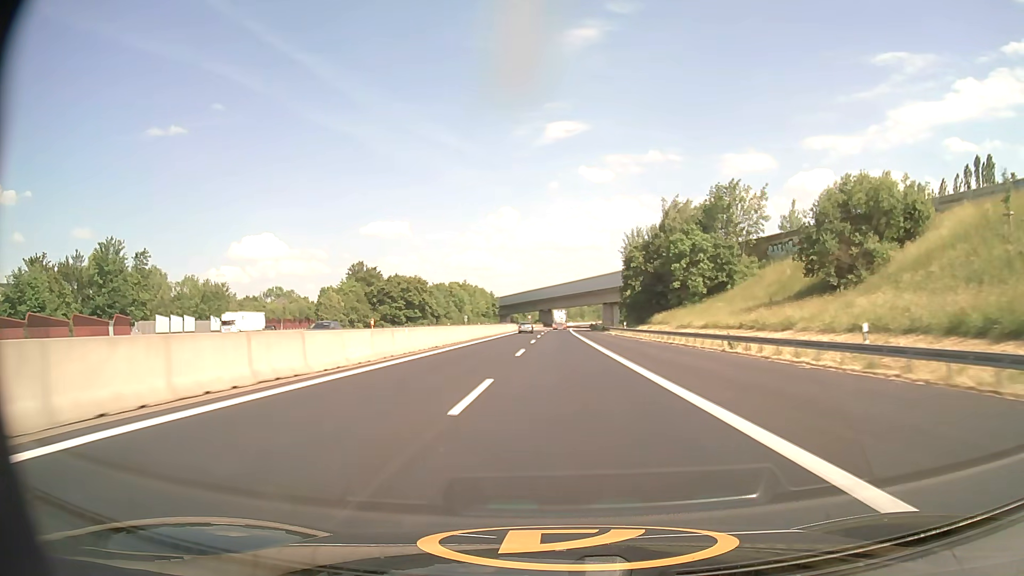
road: motorway_link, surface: asphalt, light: Day
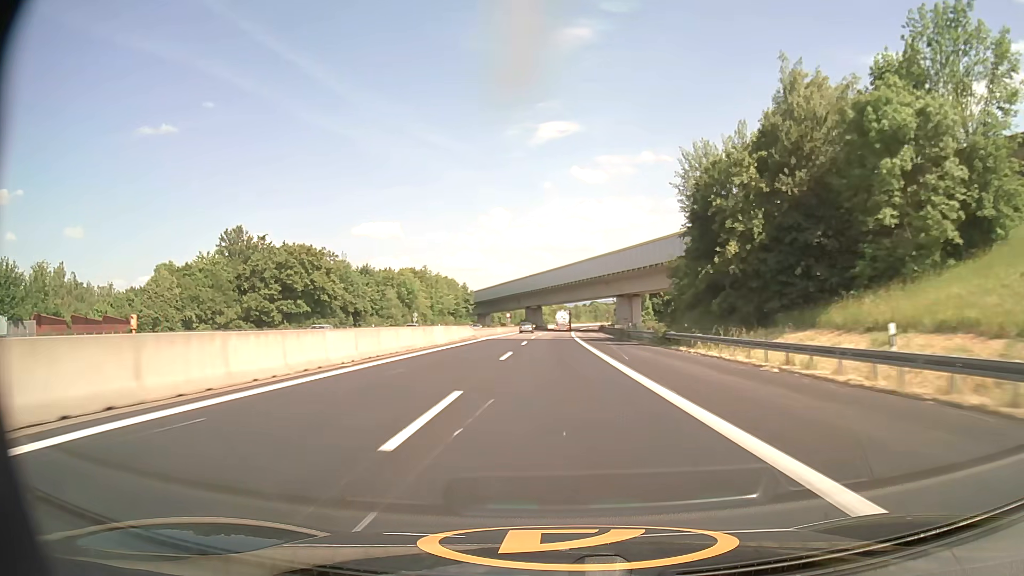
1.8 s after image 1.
(+0.3, +56.8) m; +1°
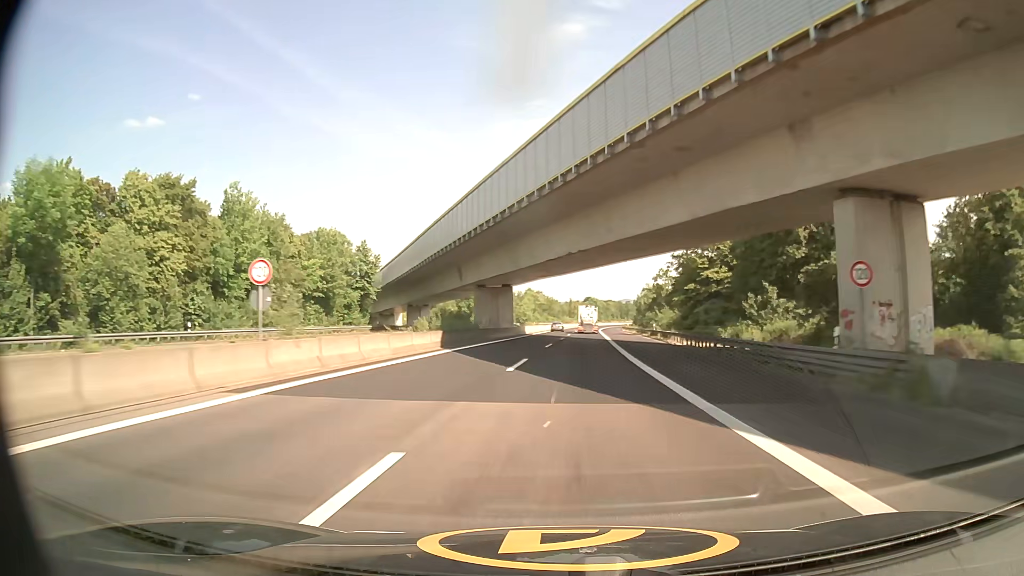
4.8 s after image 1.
(+0.6, +96.2) m; +1°
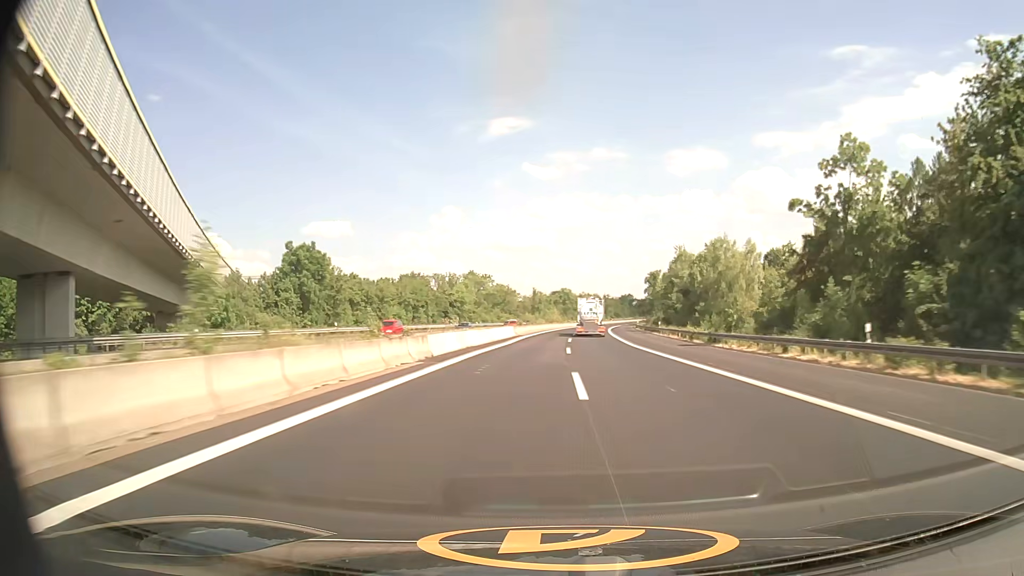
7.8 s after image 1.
(+2.4, +96.6) m; +3°
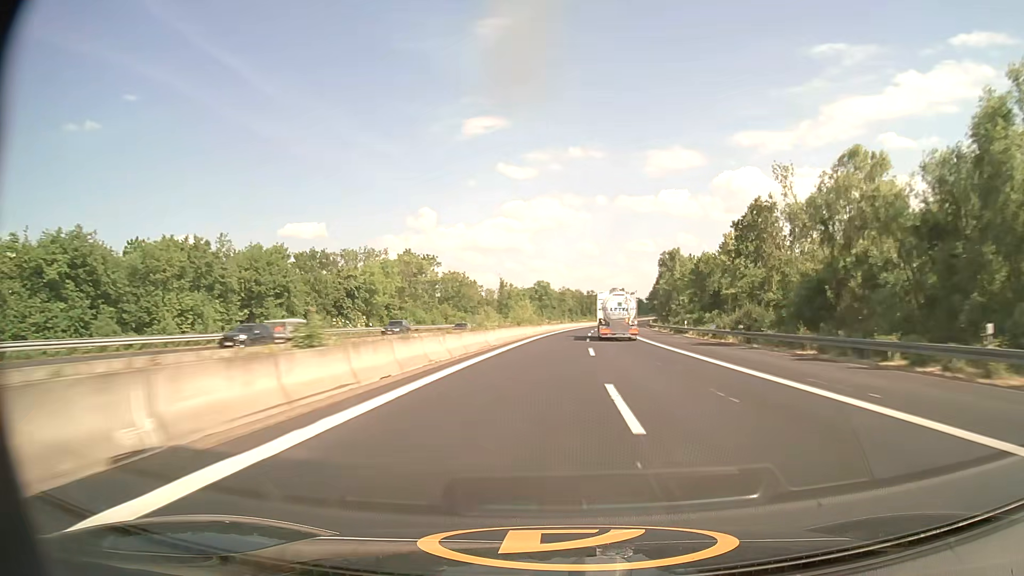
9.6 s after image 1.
(+0.7, +57.6) m; +2°
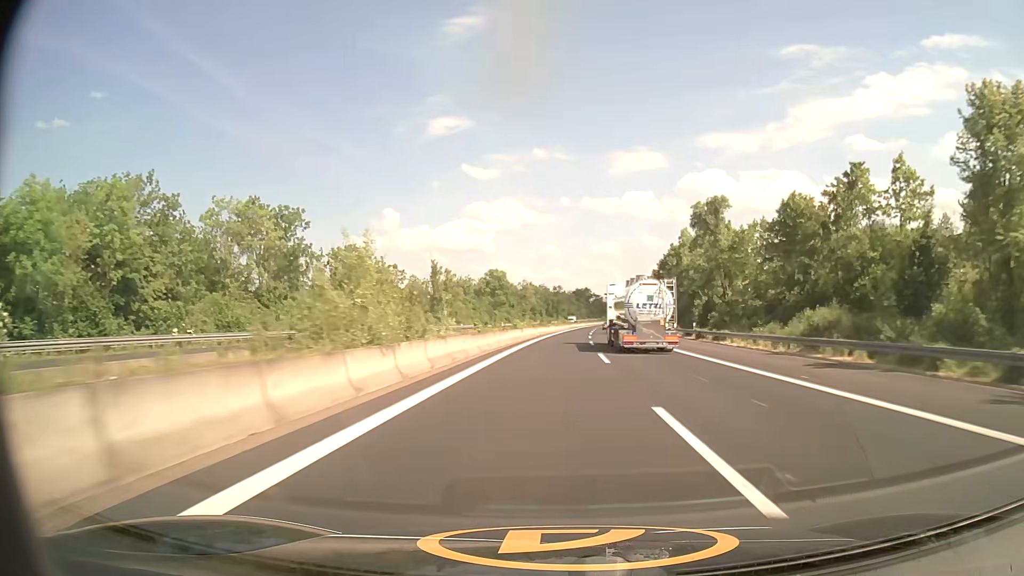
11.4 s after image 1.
(+1.8, +57.3) m; +3°
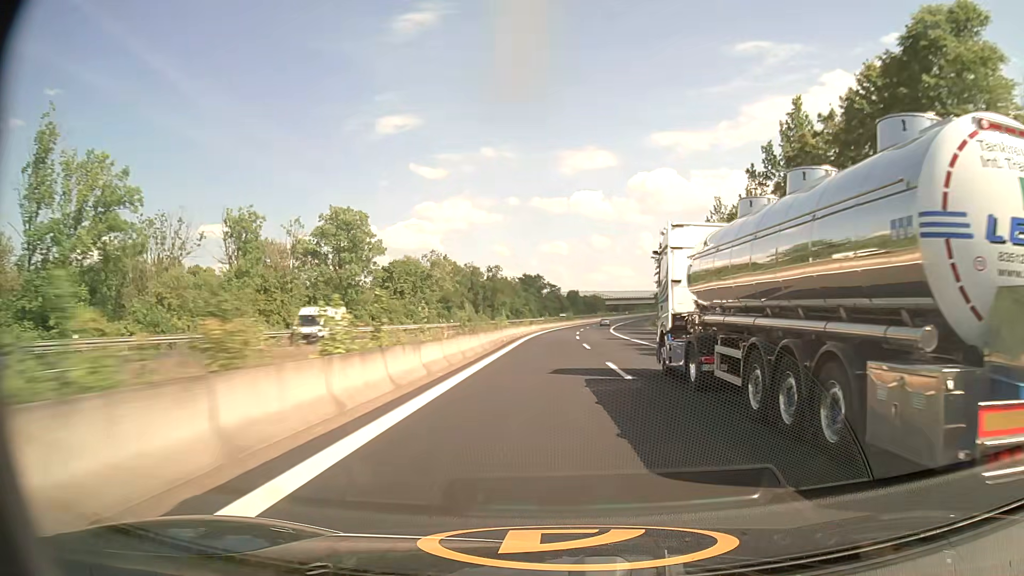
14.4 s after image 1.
(+4.0, +96.5) m; +4°
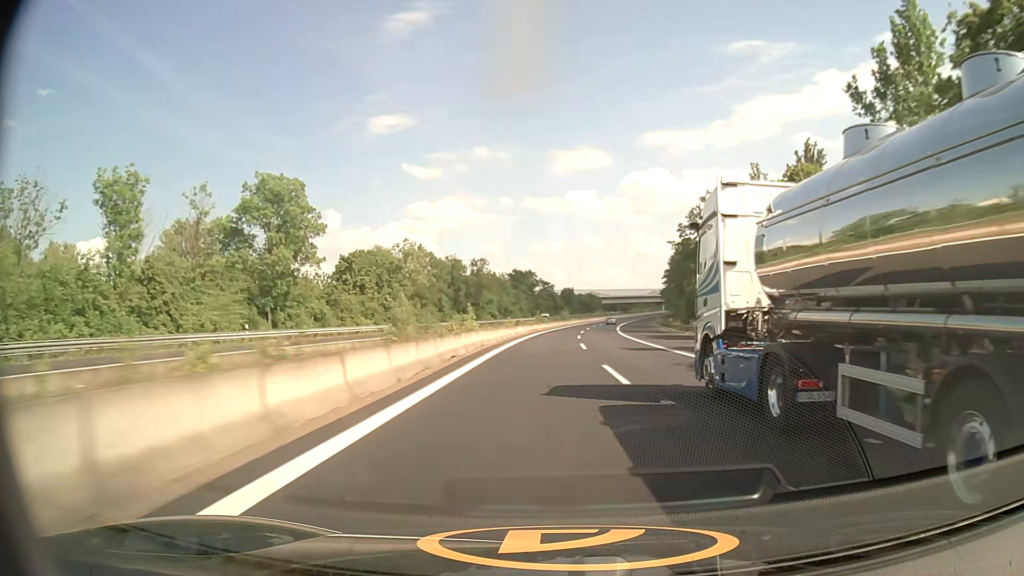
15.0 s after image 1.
(+0.1, +19.3) m; +1°
(0, +10) (0, +20) (0, +30) (0, +40) (0, +50) (+1, +60) (+1, +70) (+2, +80) (+3, +90) (+3, +100) m
